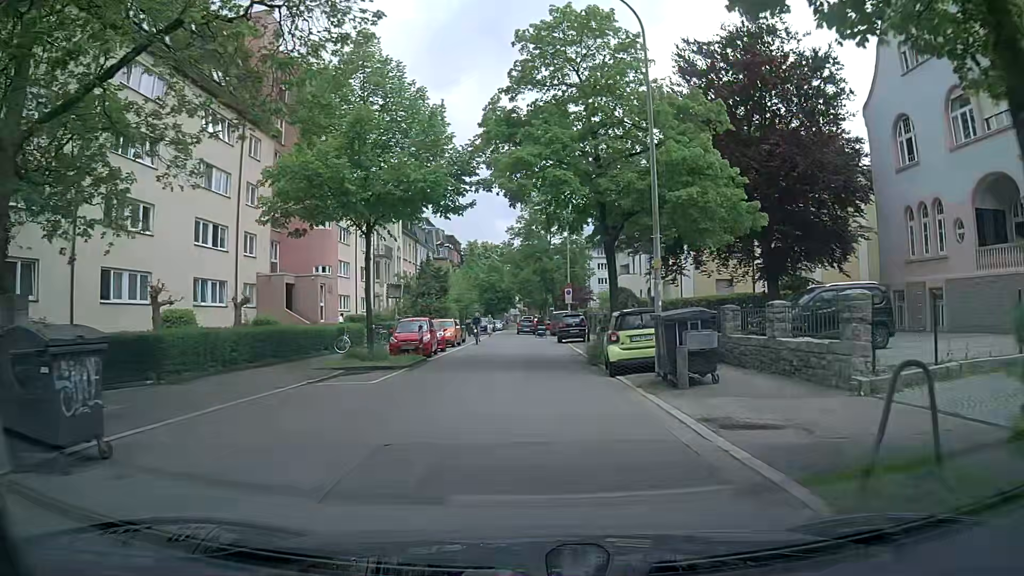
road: unclassified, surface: asphalt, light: Day
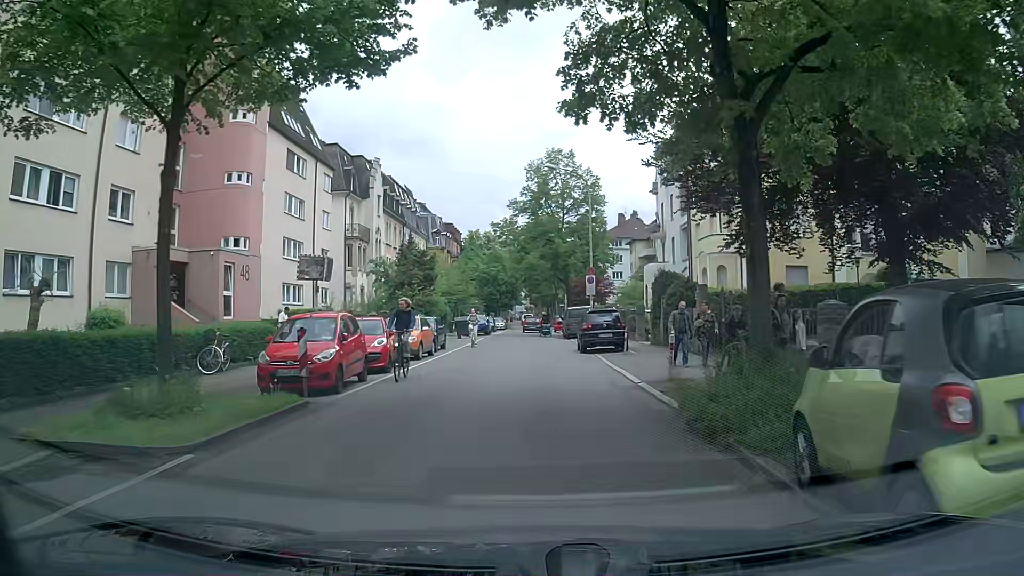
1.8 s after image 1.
(-0.1, +13.1) m; -1°
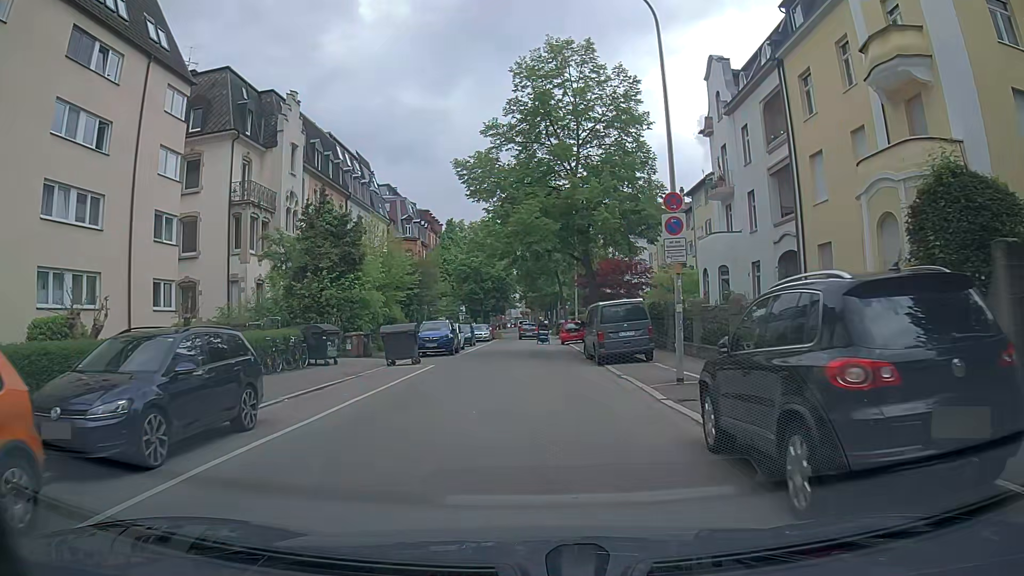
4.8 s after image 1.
(-0.1, +21.5) m; 0°
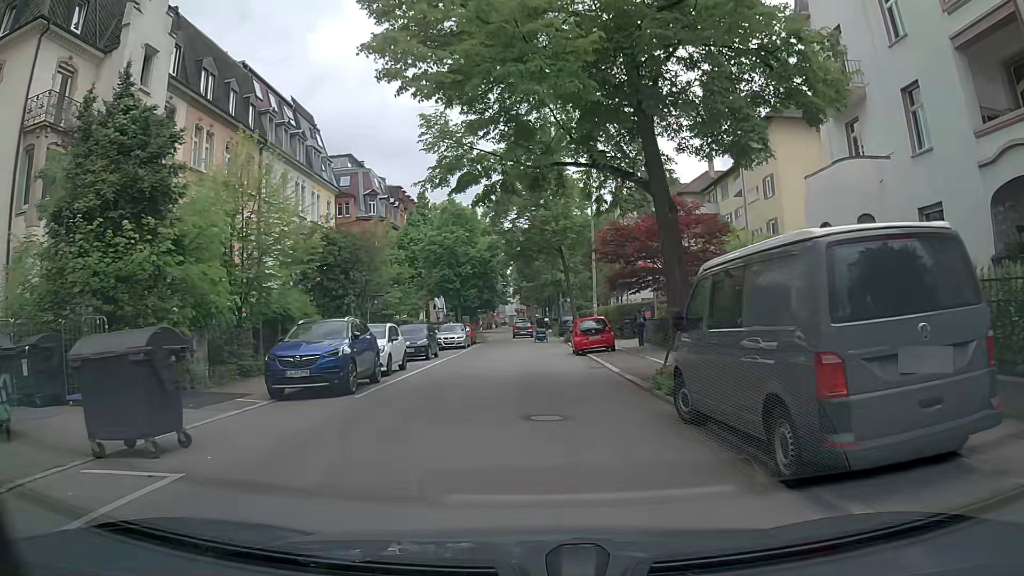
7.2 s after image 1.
(+0.1, +16.8) m; +1°
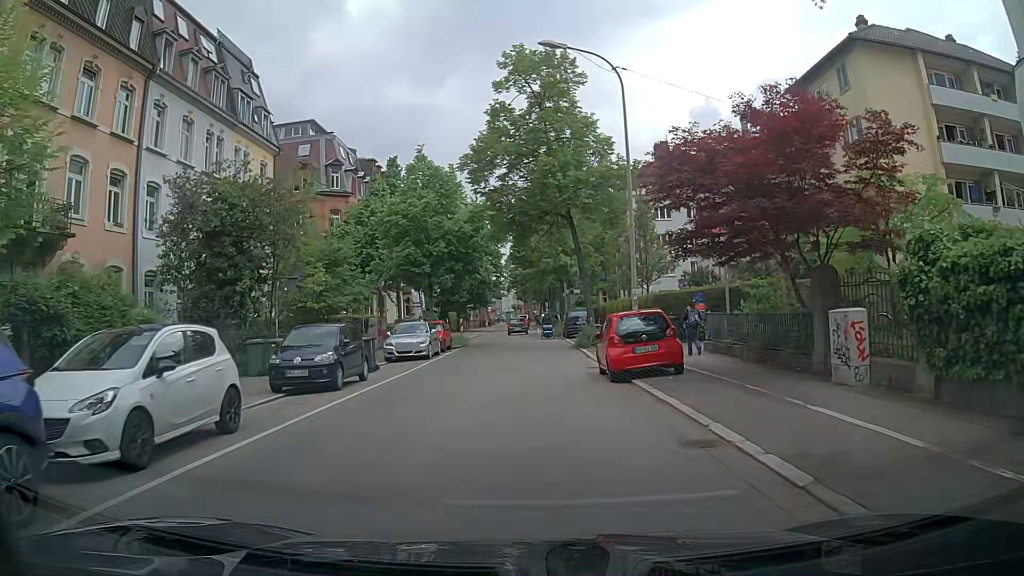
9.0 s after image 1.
(-0.2, +12.5) m; 0°
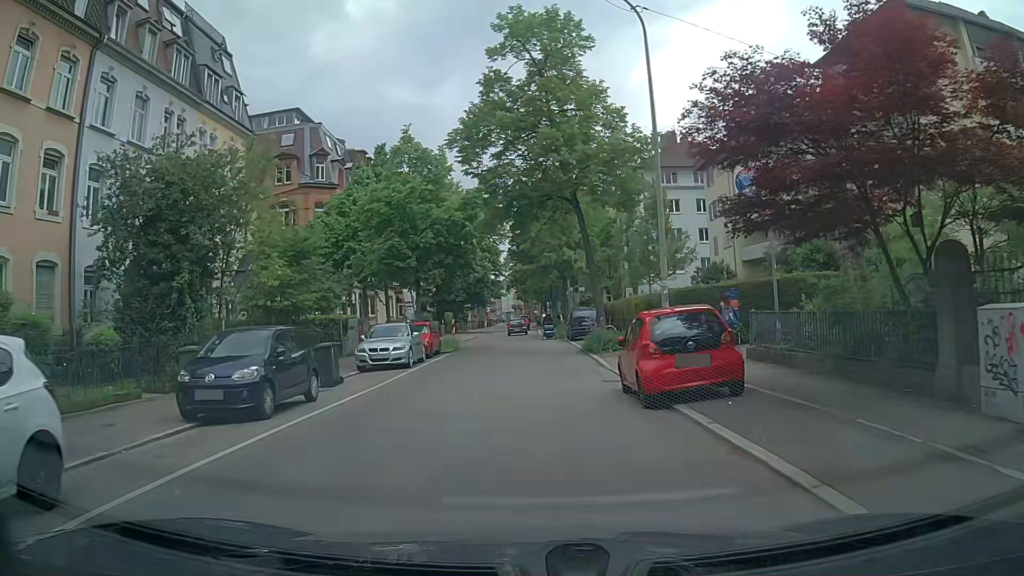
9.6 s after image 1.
(0.0, +4.2) m; -1°
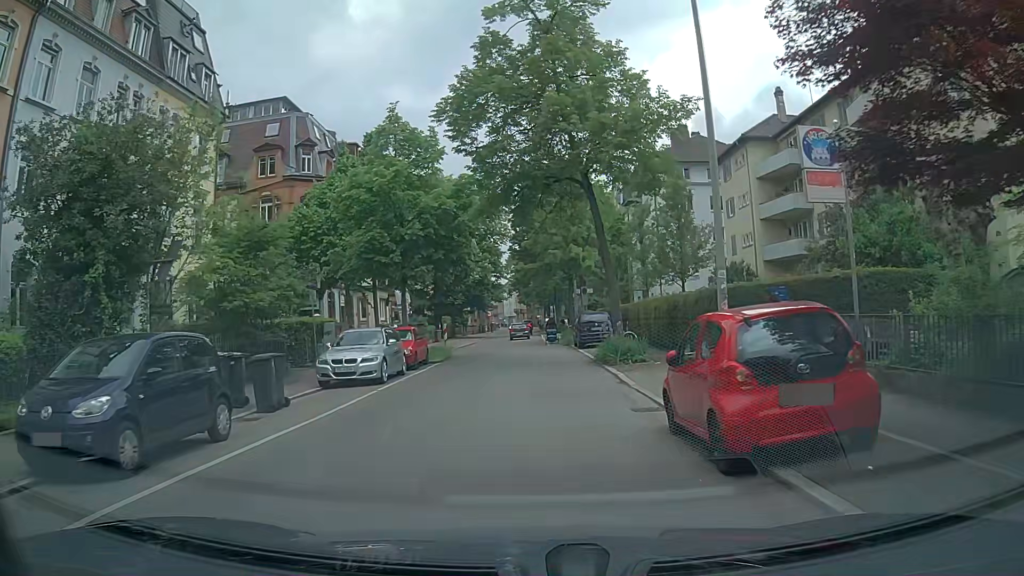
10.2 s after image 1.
(+0.1, +4.2) m; +1°
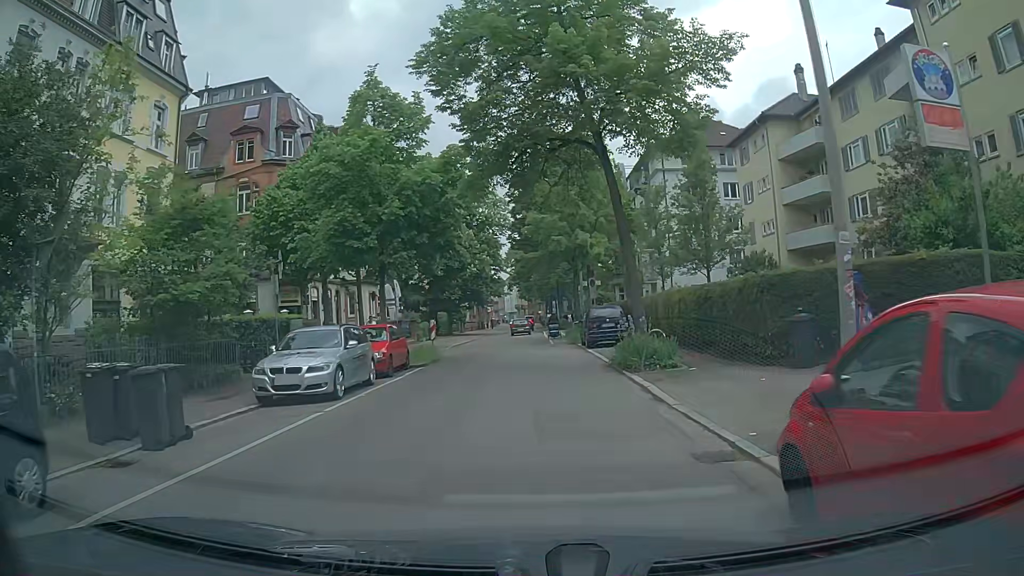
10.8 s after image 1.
(-0.1, +4.2) m; -1°
(0, +10) (0, +20) (0, +30) (0, +40) (0, +50) (0, +60) (0, +70) (0, +80) (+1, +90) (+1, +100) m
